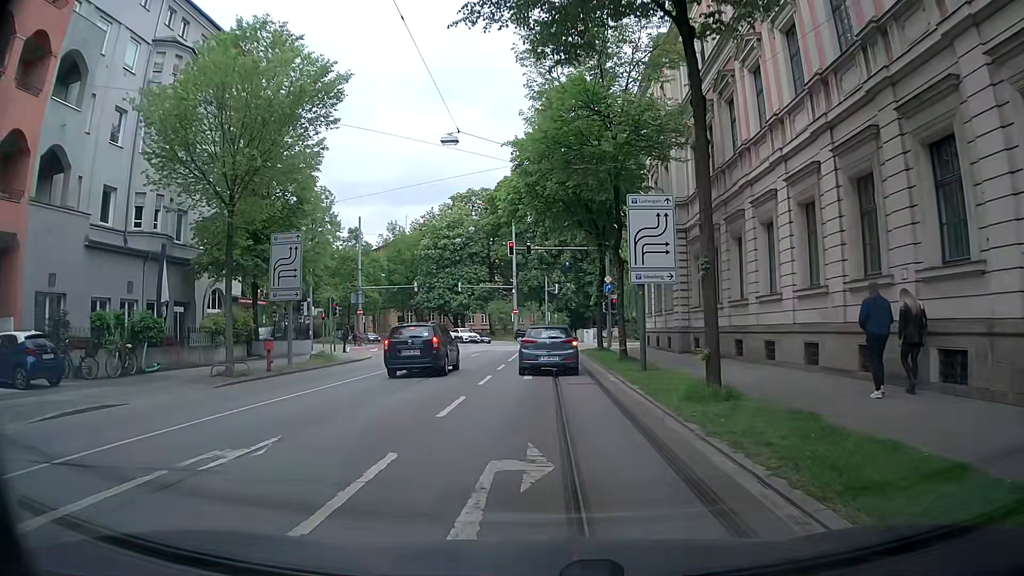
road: secondary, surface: asphalt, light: Day
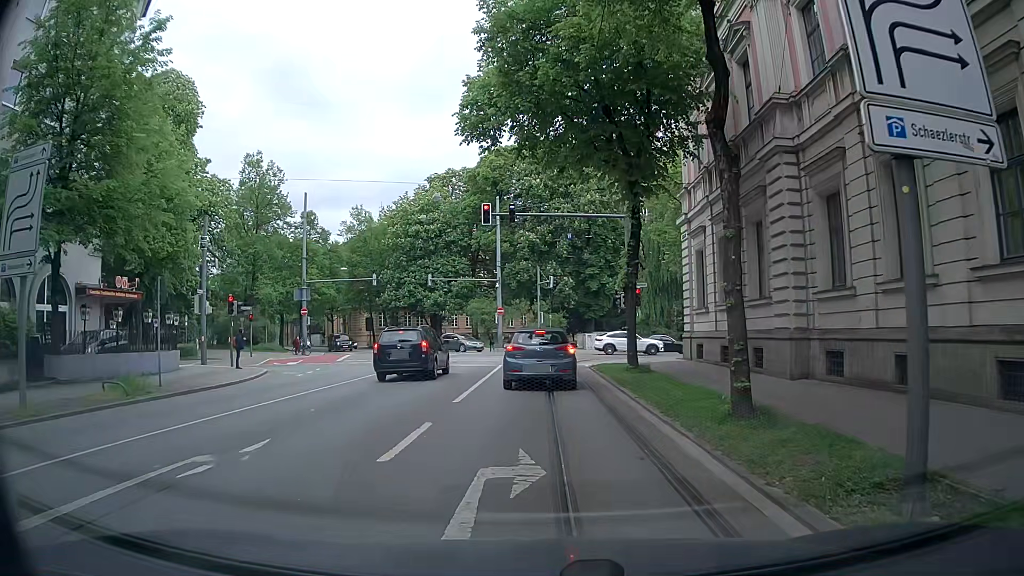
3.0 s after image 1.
(+0.4, +15.0) m; +2°
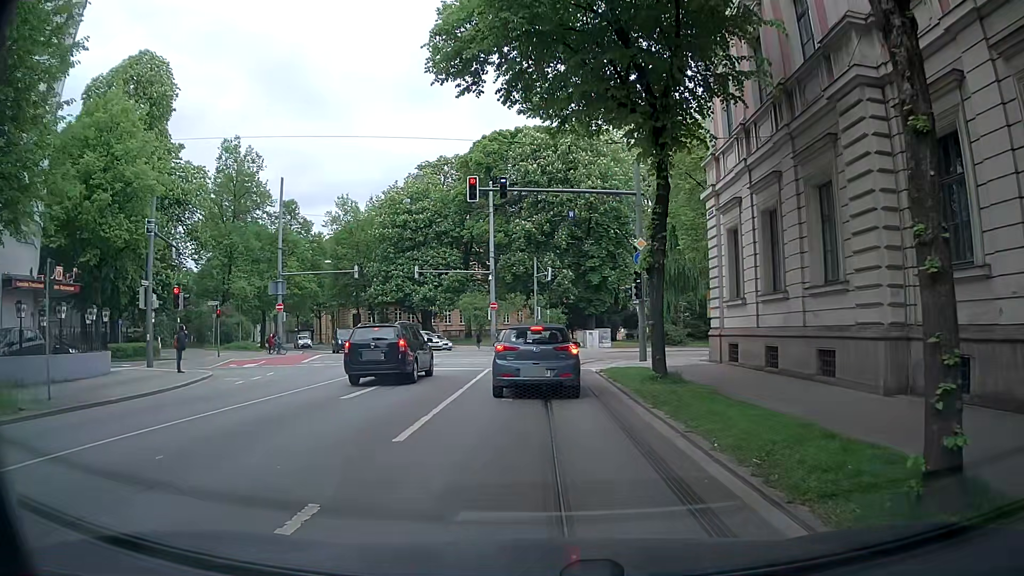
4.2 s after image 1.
(0.0, +4.9) m; 0°
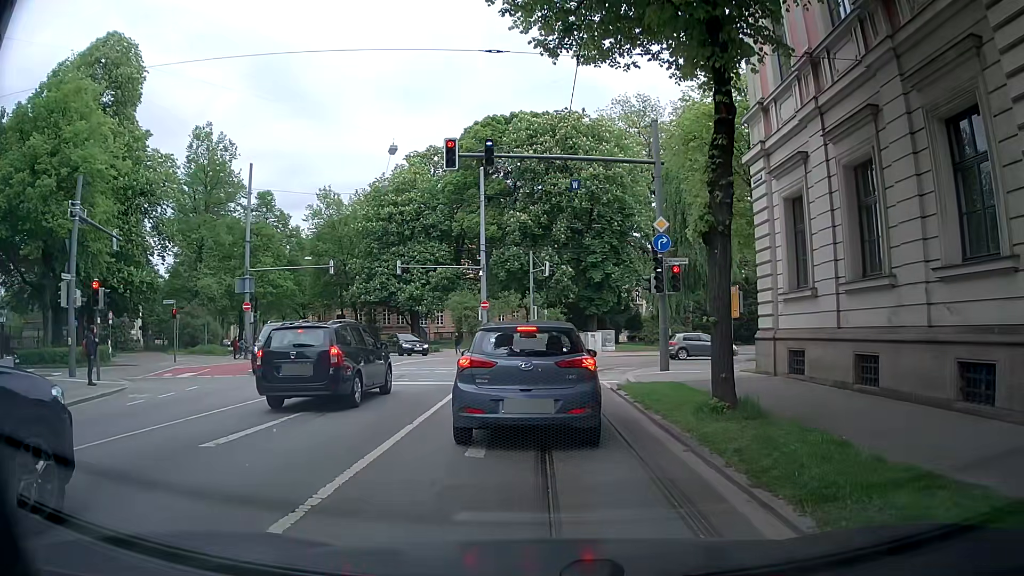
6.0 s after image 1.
(-0.1, +5.5) m; -1°
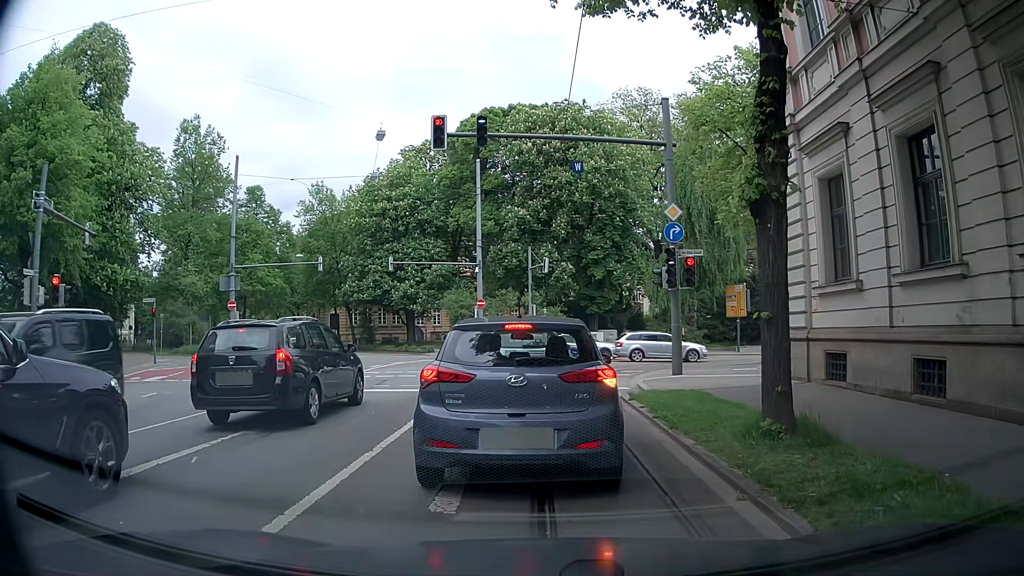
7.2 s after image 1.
(0.0, +2.2) m; +1°
